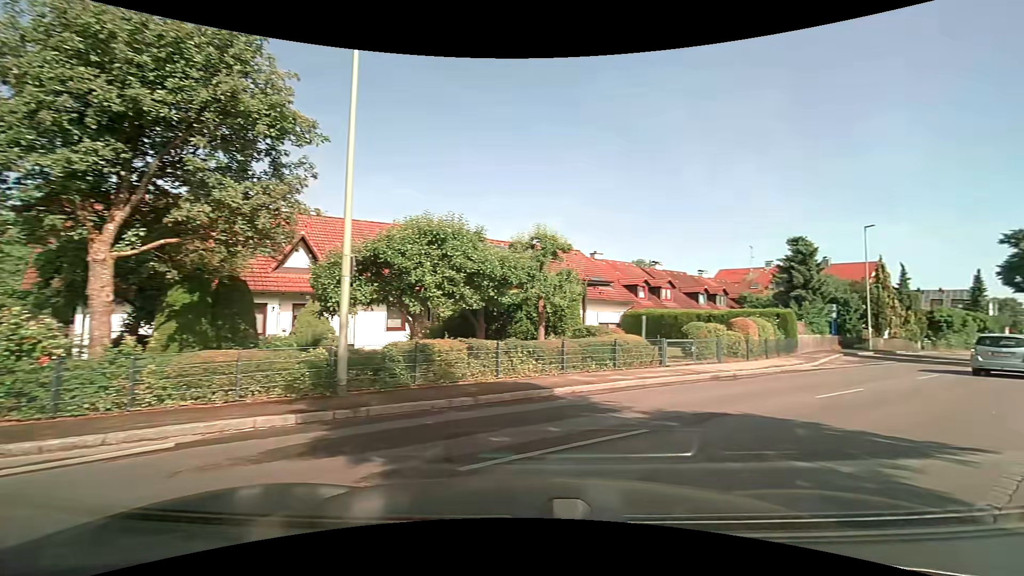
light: Day
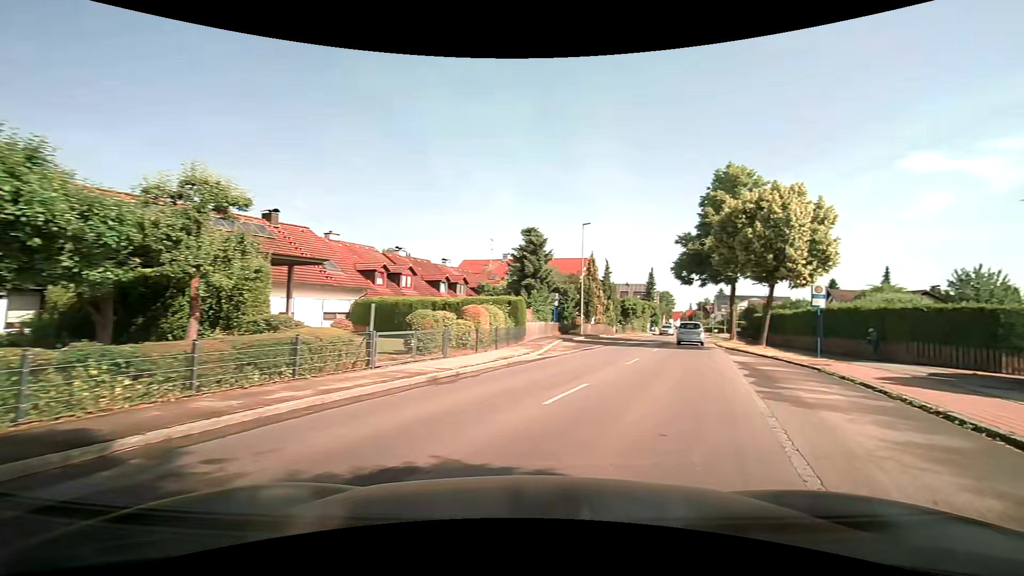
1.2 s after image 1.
(+1.2, +4.1) m; +30°
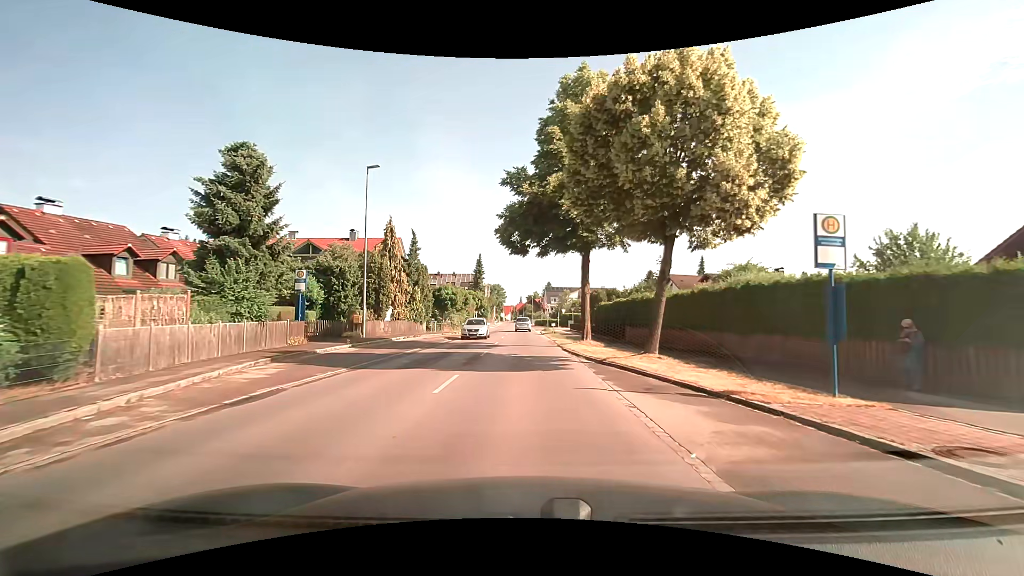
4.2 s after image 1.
(+4.6, +16.4) m; +20°
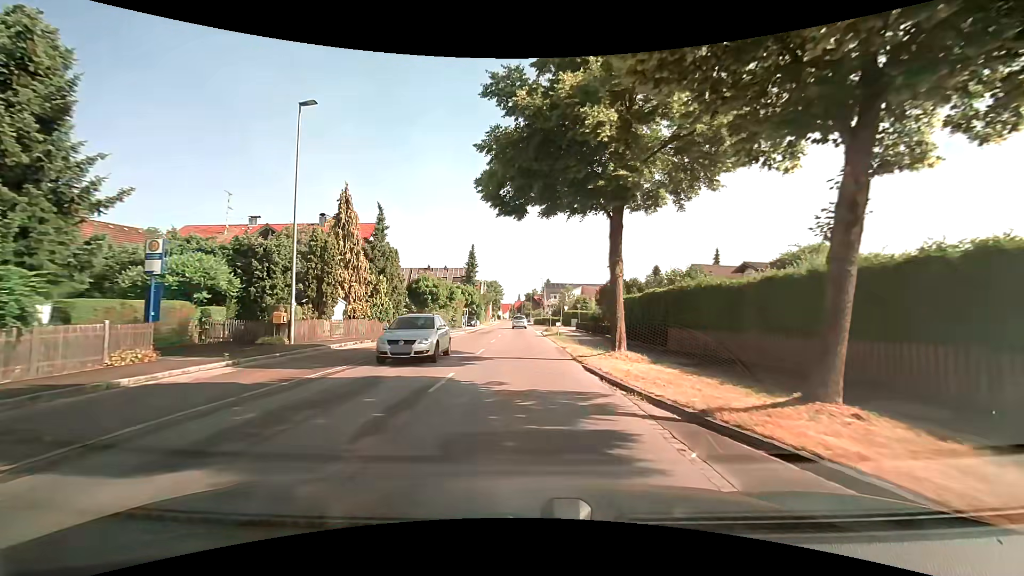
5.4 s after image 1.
(0.0, +9.3) m; 0°
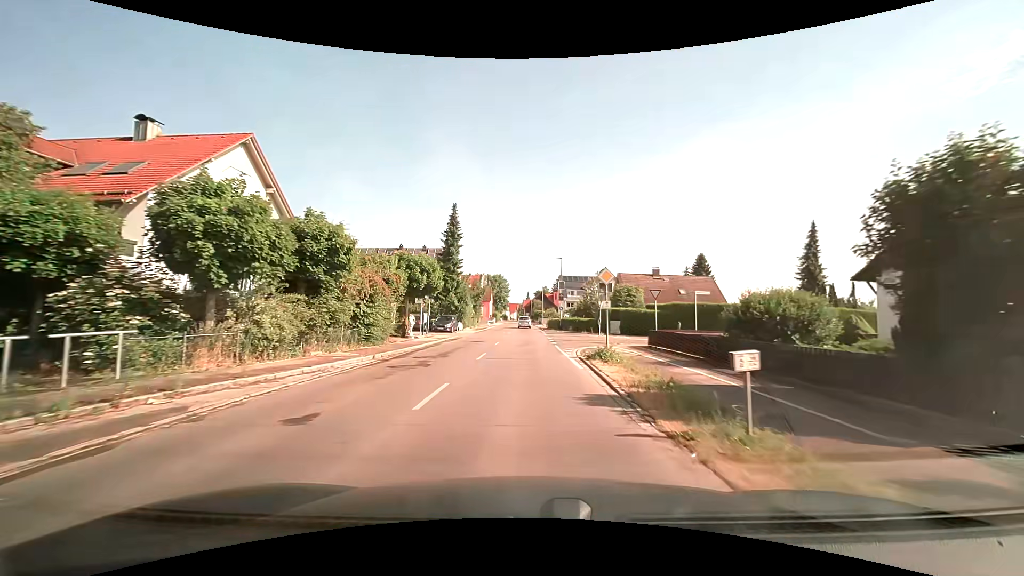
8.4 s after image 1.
(-0.1, +28.9) m; 0°
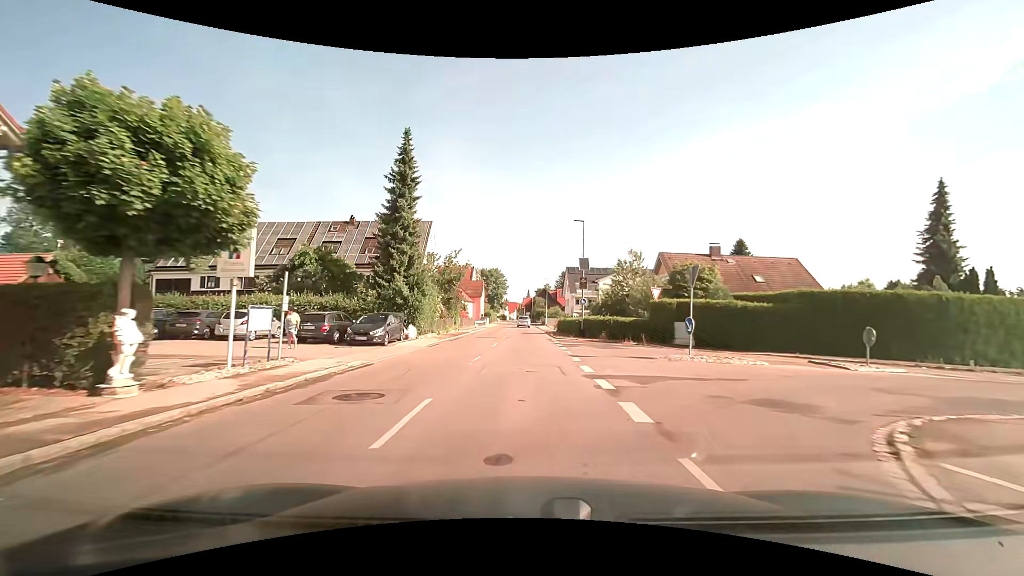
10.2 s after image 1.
(-0.2, +20.4) m; 0°
